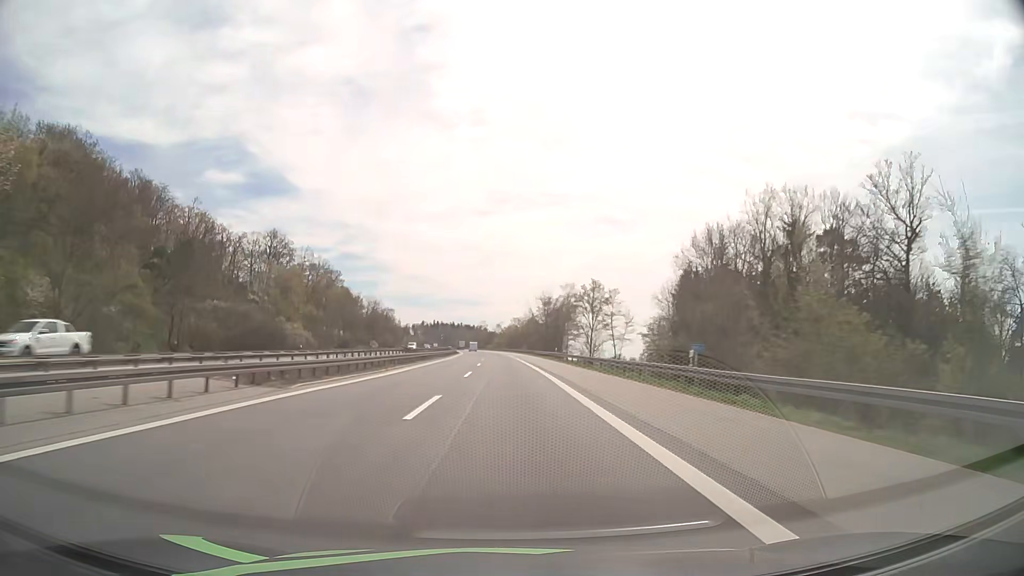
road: motorway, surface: asphalt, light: Day
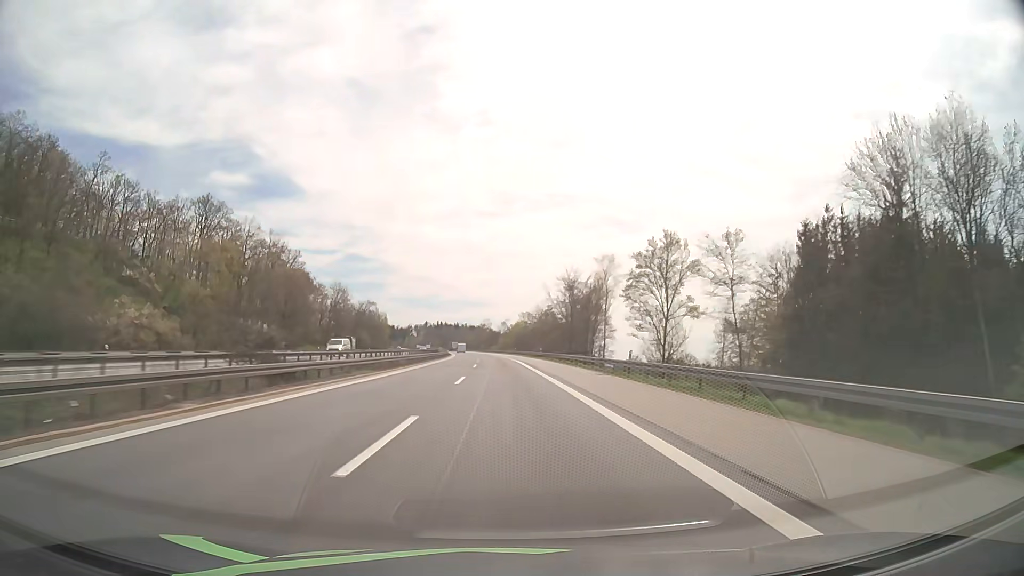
(-0.2, +41.5) m; 0°
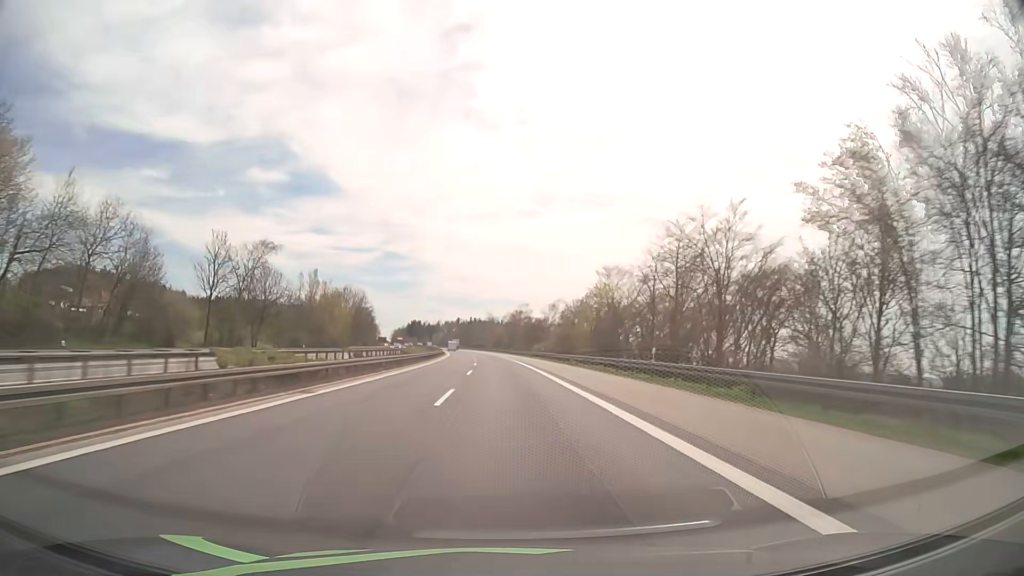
(-2.8, +103.9) m; -3°
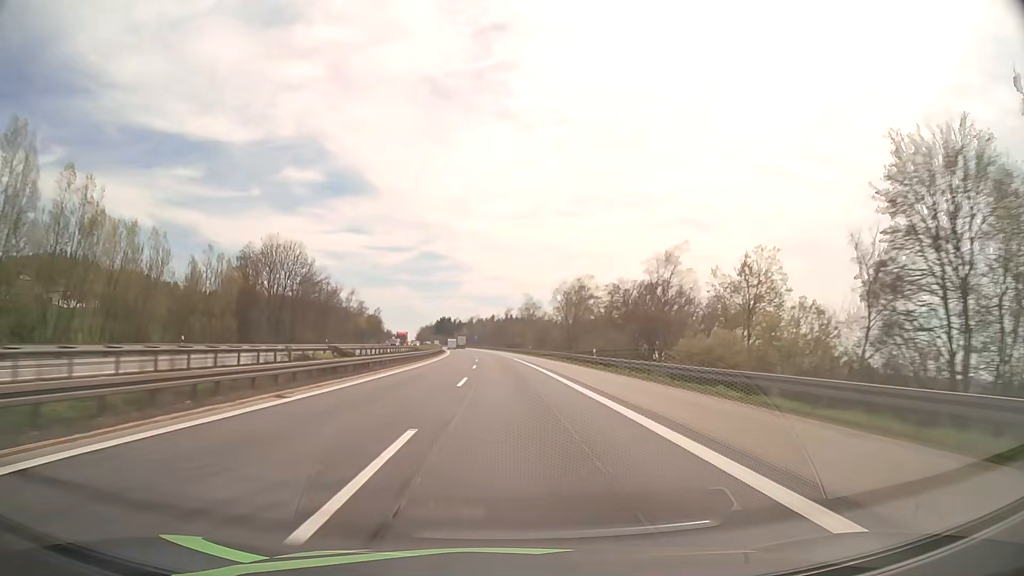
(-2.3, +83.2) m; -3°
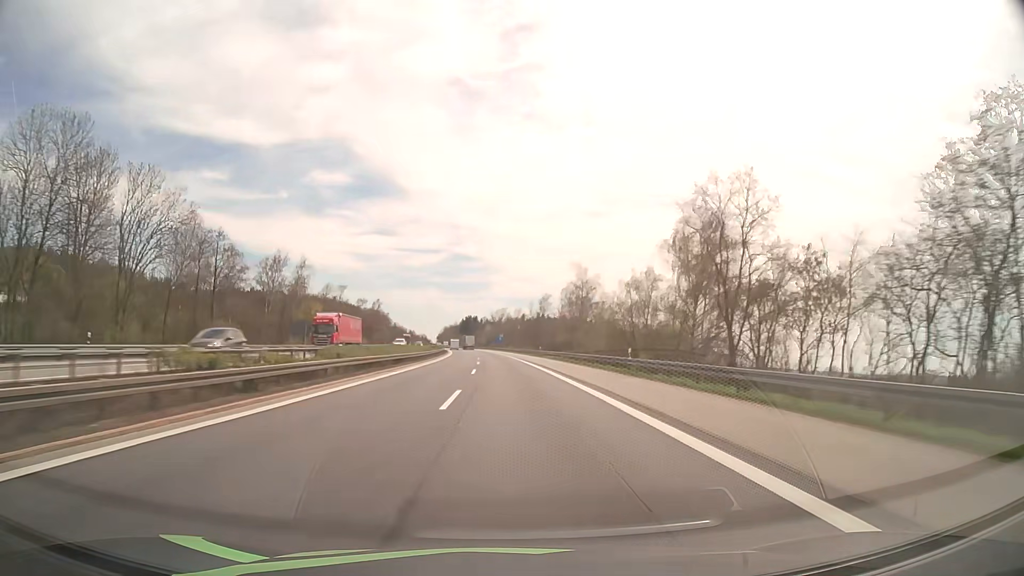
(-1.2, +62.5) m; -2°
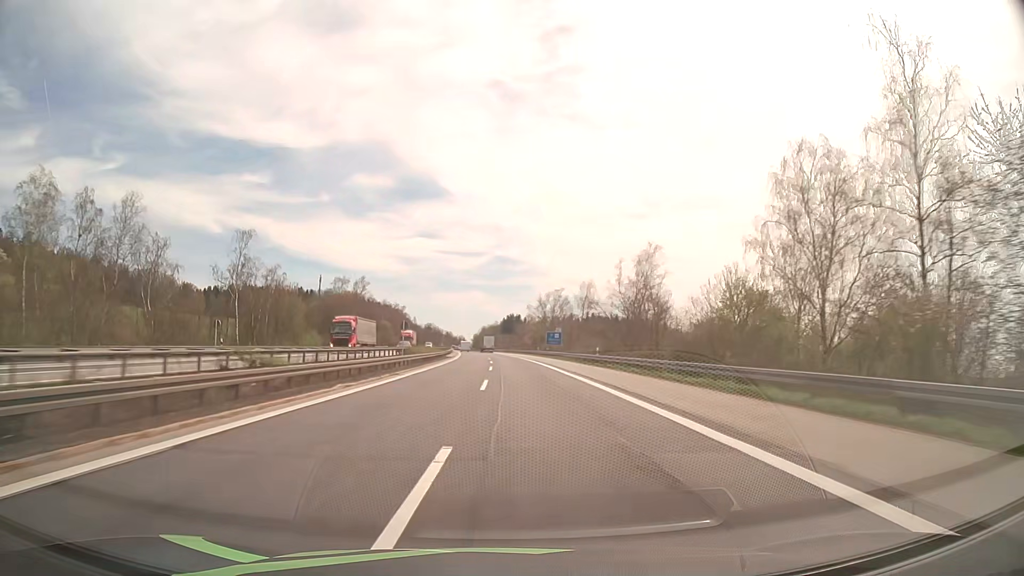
(-2.5, +83.4) m; -4°
(0, +10) (0, +20) (0, +30) (-1, +40) (-1, +50) (-1, +60) (-2, +70) (-2, +80) (-3, +90) (-4, +100) m
